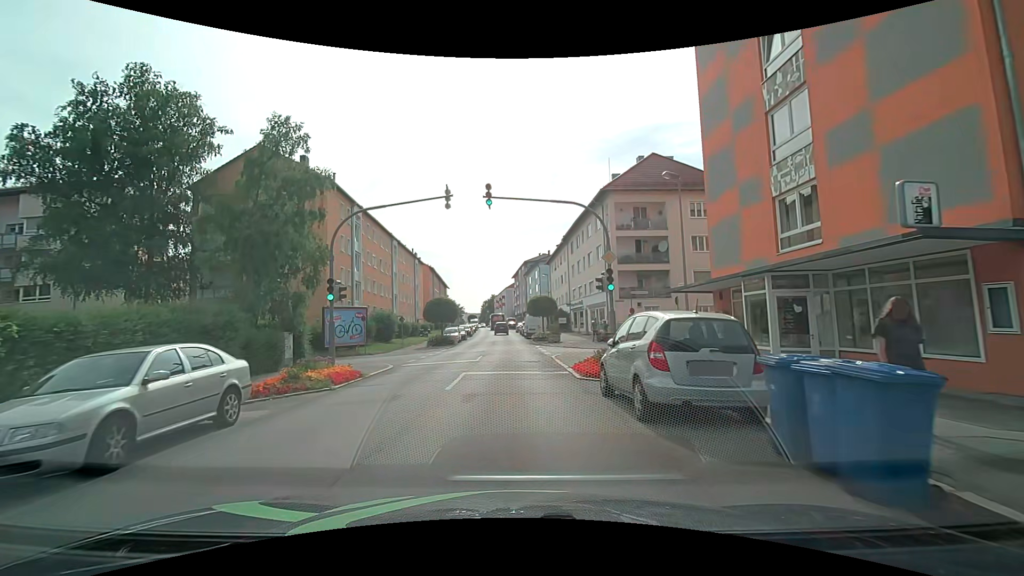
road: tertiary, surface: asphalt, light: Day
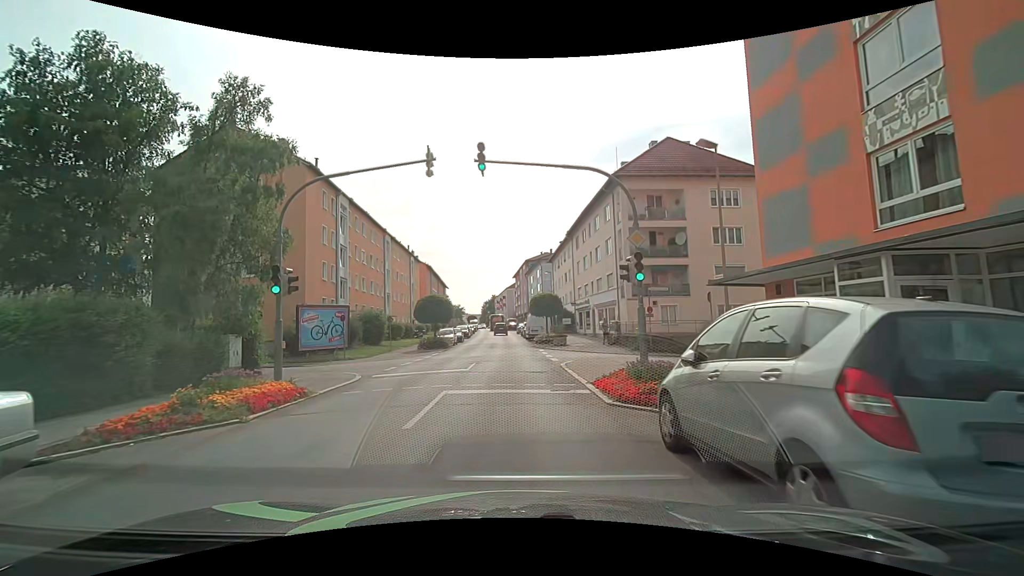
(0.0, +4.1) m; 0°
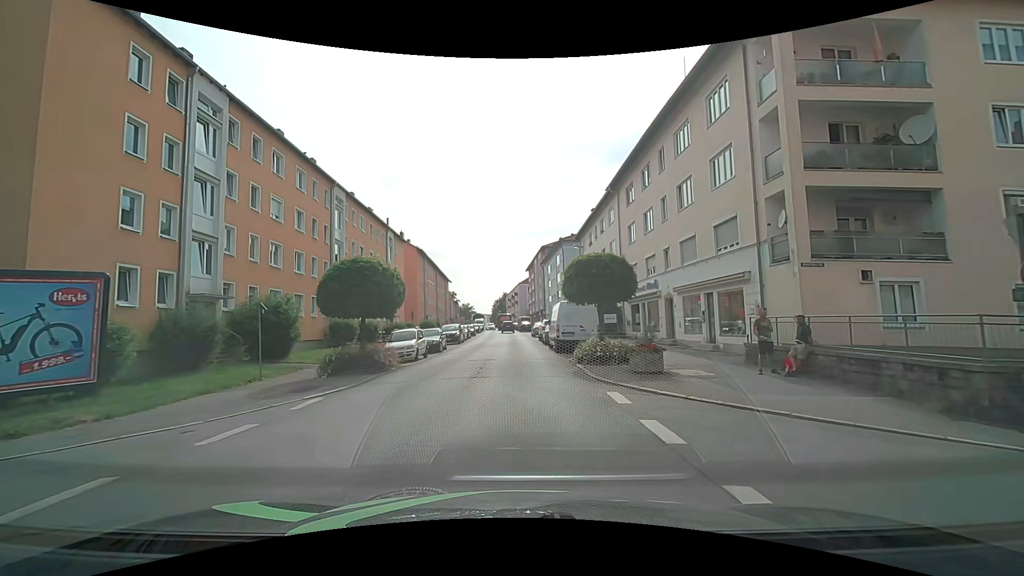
(-0.2, +20.4) m; -1°
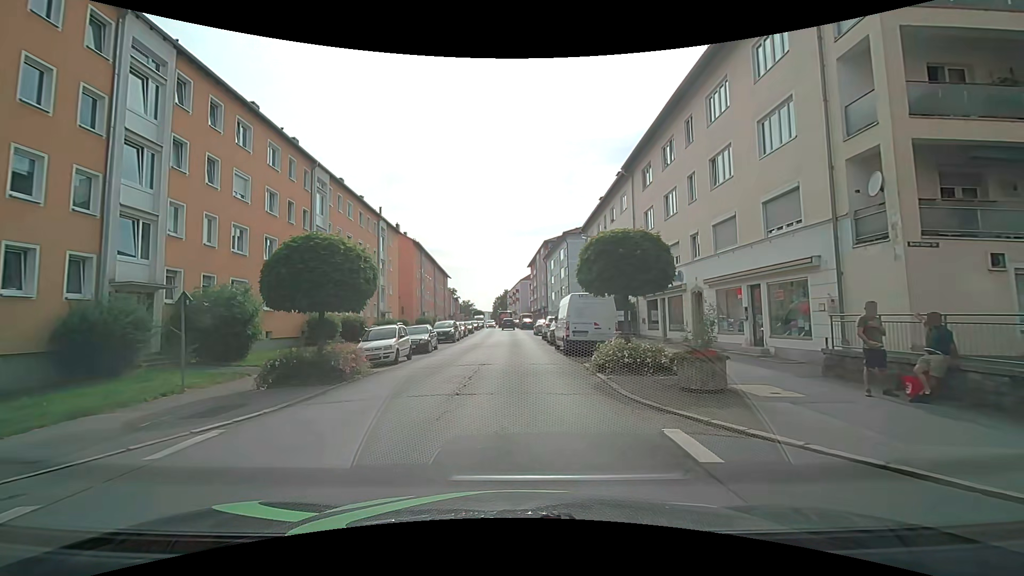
(0.0, +4.0) m; -1°
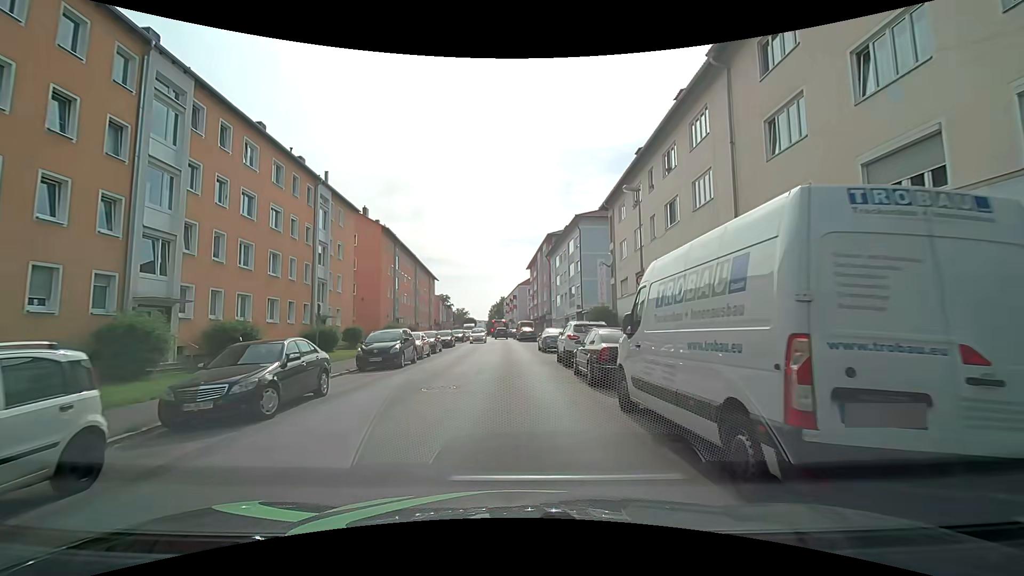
(+0.1, +15.9) m; 0°
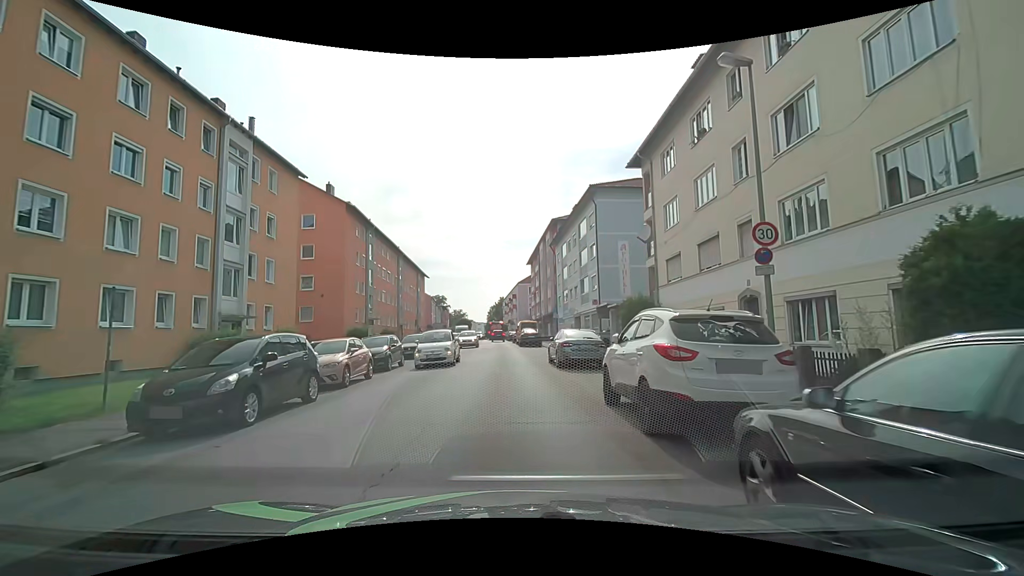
(+0.1, +11.4) m; 0°
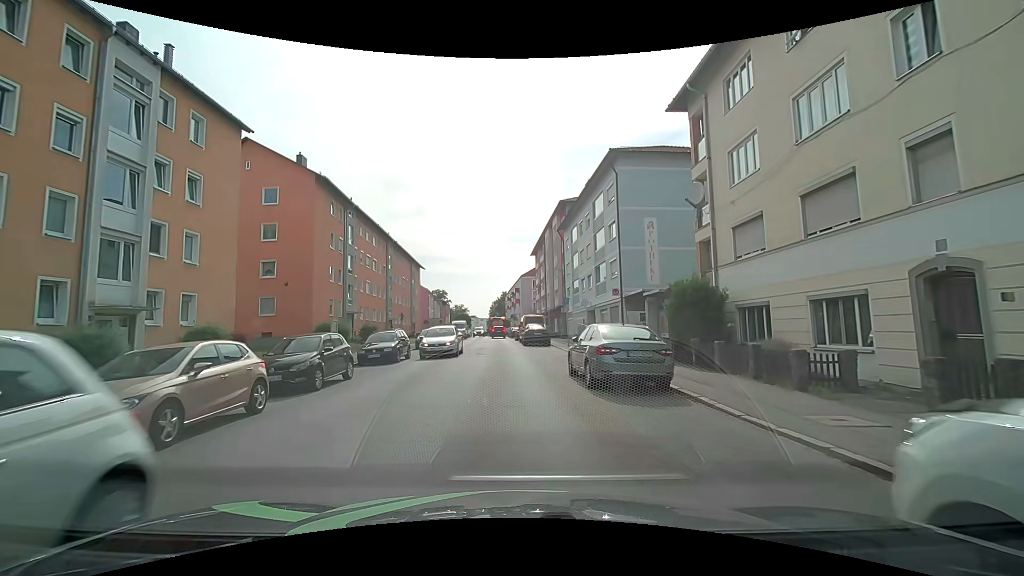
(+0.1, +7.5) m; 0°
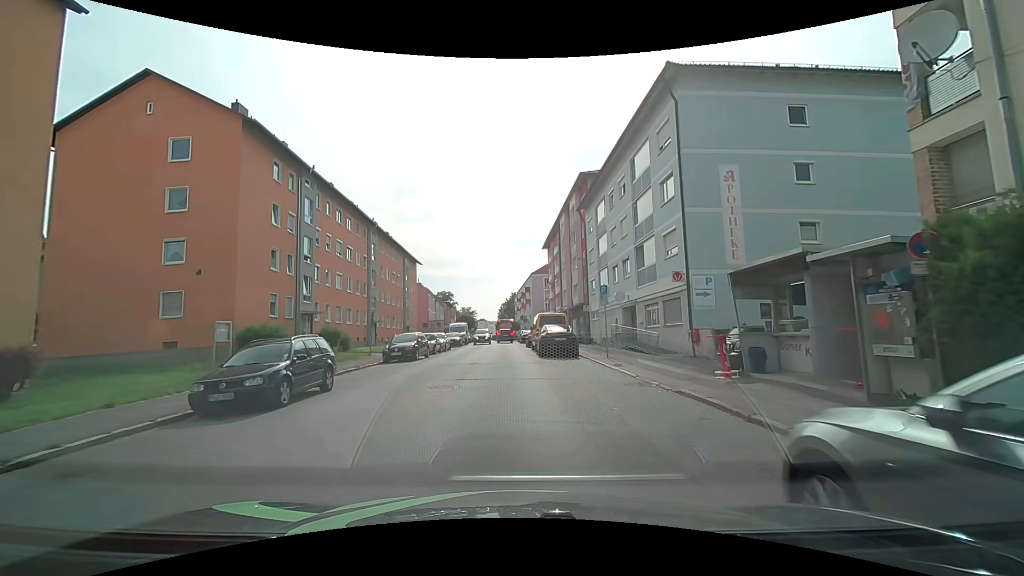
(-0.1, +11.4) m; -1°
